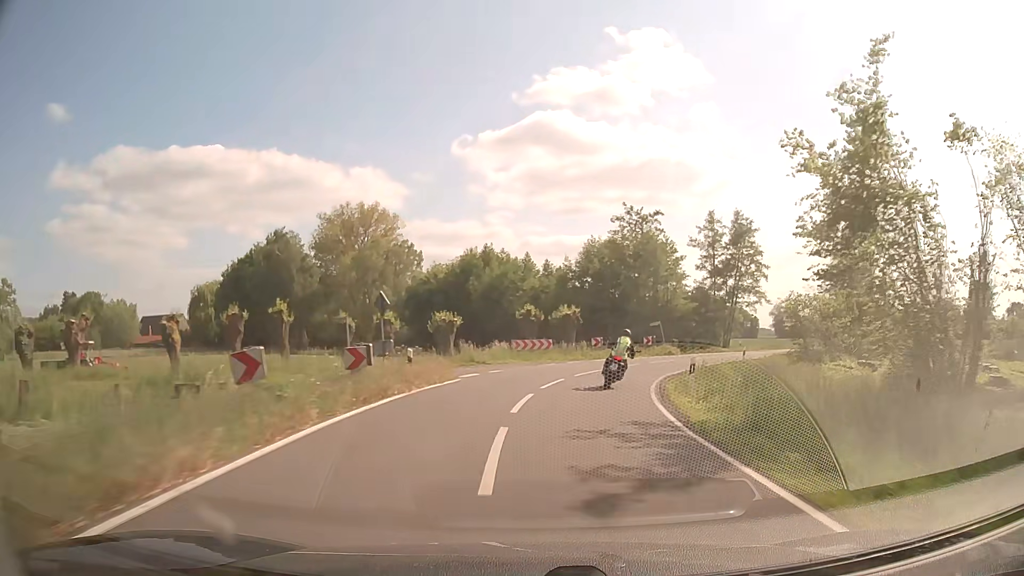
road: secondary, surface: asphalt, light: Day
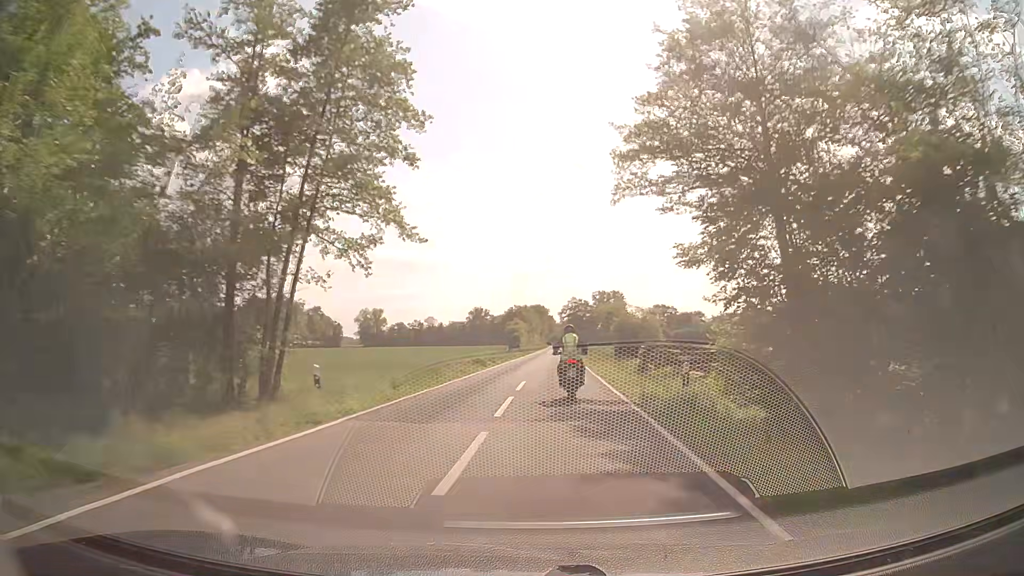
(+13.8, +44.4) m; +36°
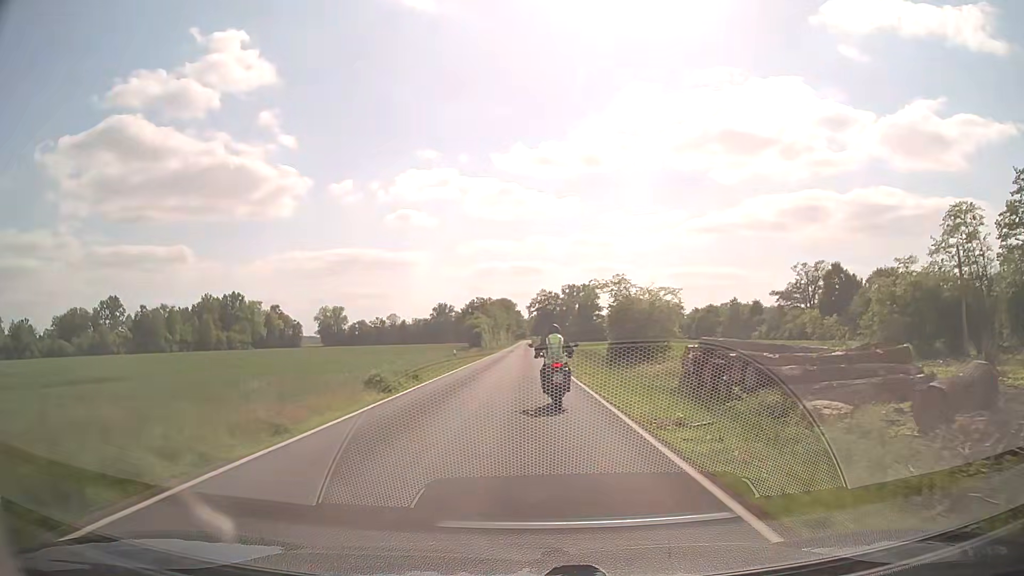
(+0.8, +19.7) m; +3°
(0, +10) (0, +20) (0, +30) (0, +40) (0, +50) (0, +60) (0, +70) (-1, +80) (-1, +90) (-1, +100) m
